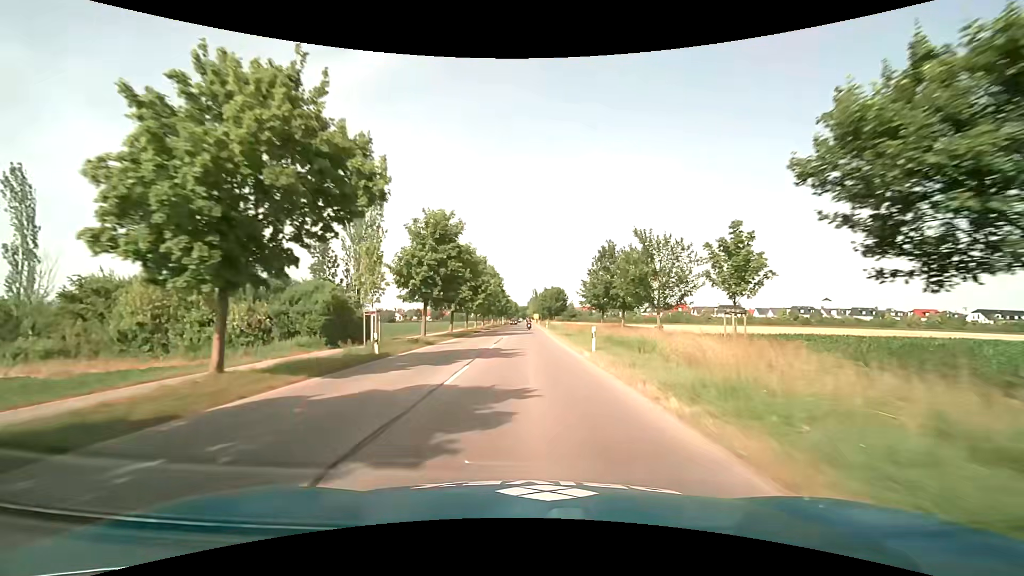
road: tertiary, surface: asphalt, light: Day
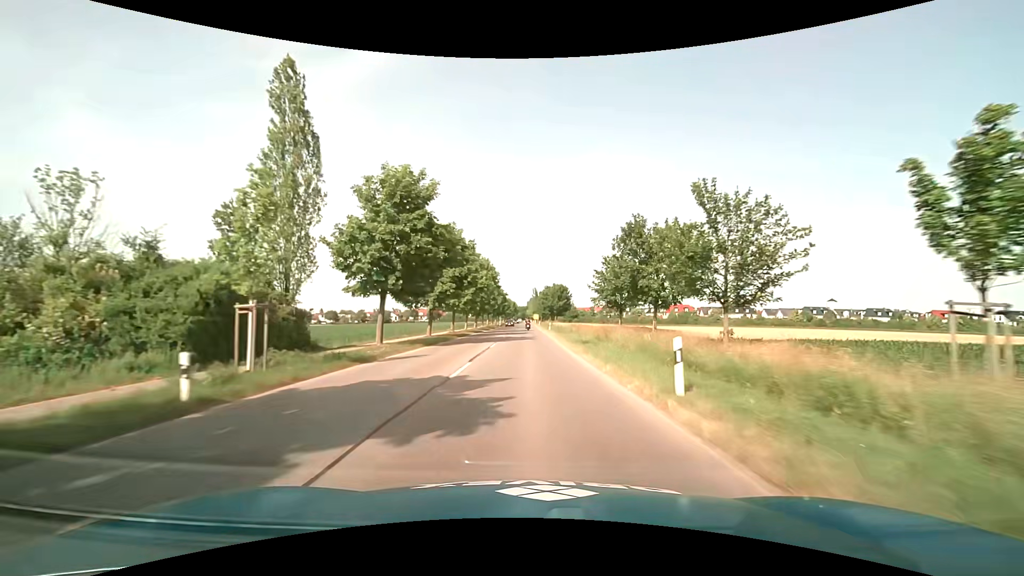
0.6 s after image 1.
(0.0, +11.4) m; 0°
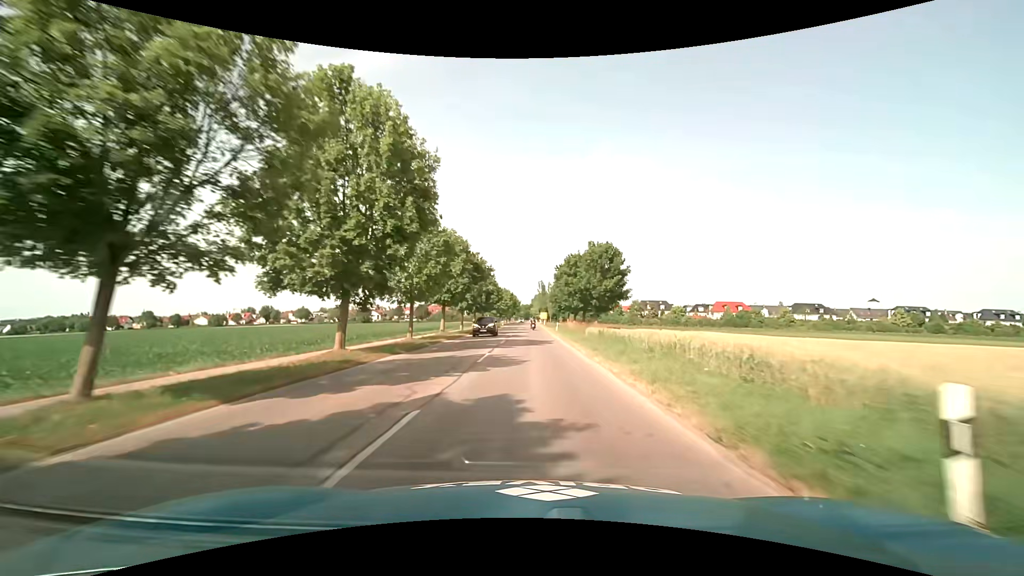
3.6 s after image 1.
(-0.3, +57.1) m; 0°
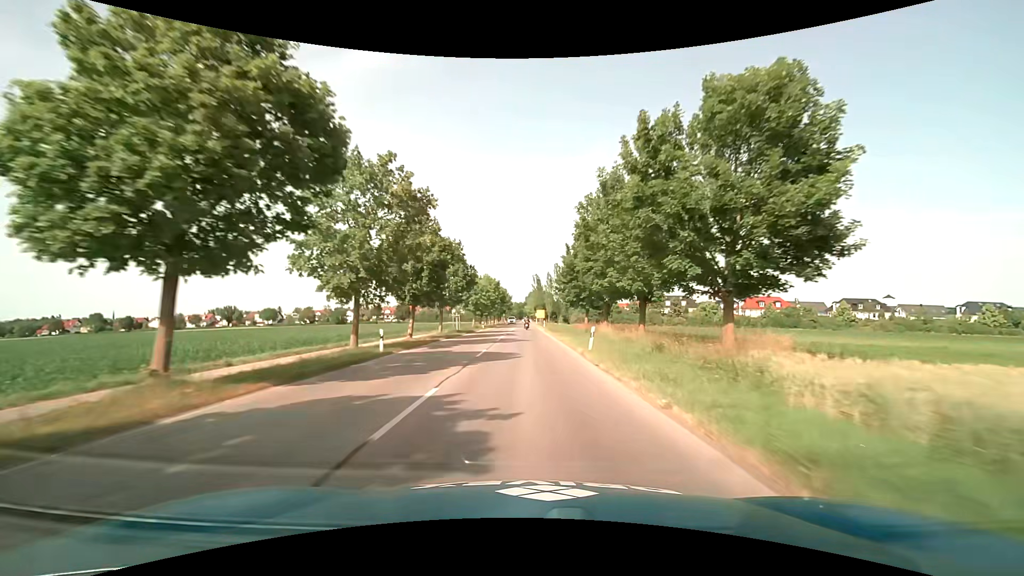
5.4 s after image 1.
(0.0, +33.7) m; 0°
(0, +10) (0, +20) (0, +30) (0, +40) (0, +50) (0, +60) (0, +70) (0, +80) (0, +90) (0, +100) m
